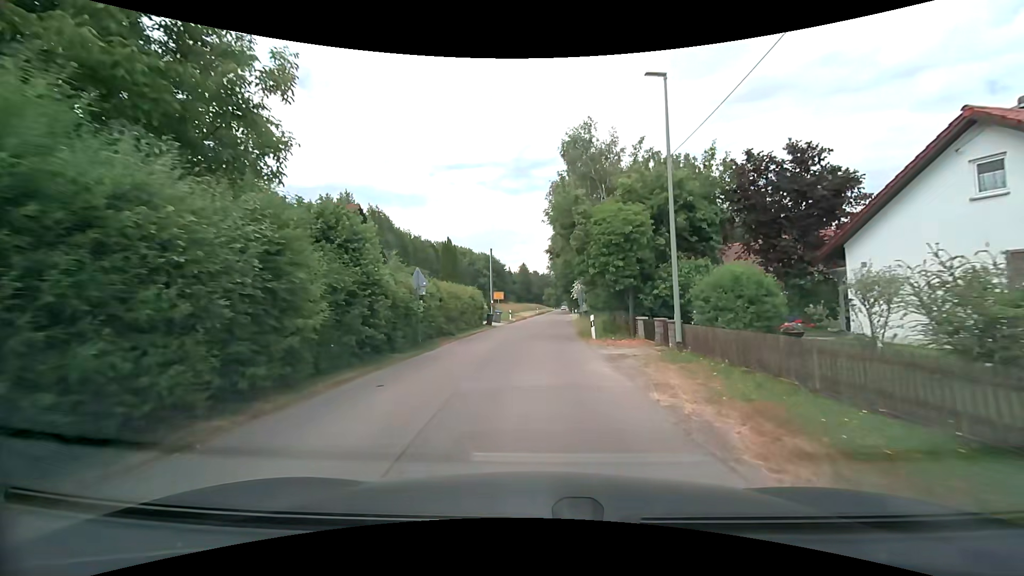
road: unclassified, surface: asphalt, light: Day
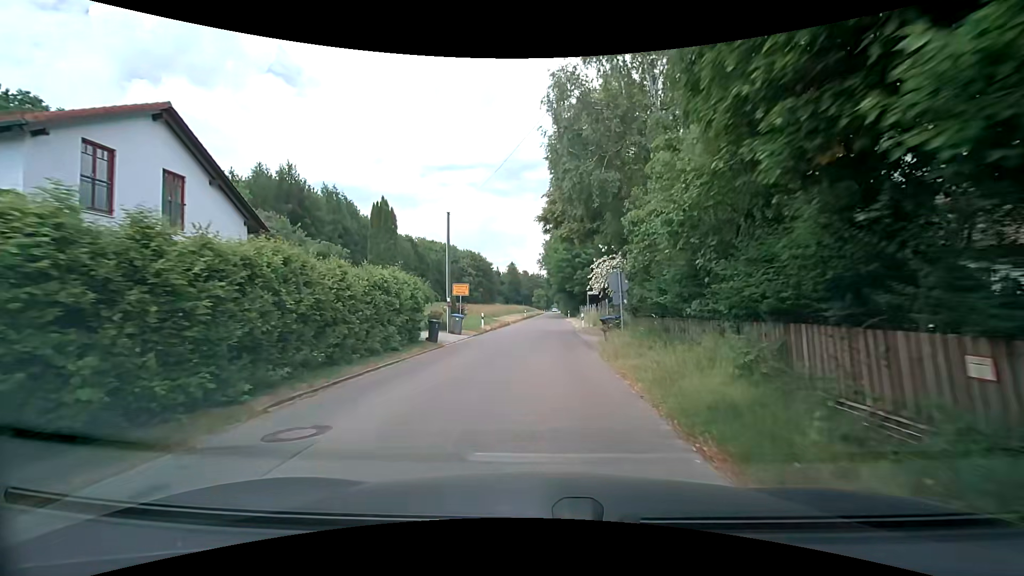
(+0.1, +17.8) m; +1°
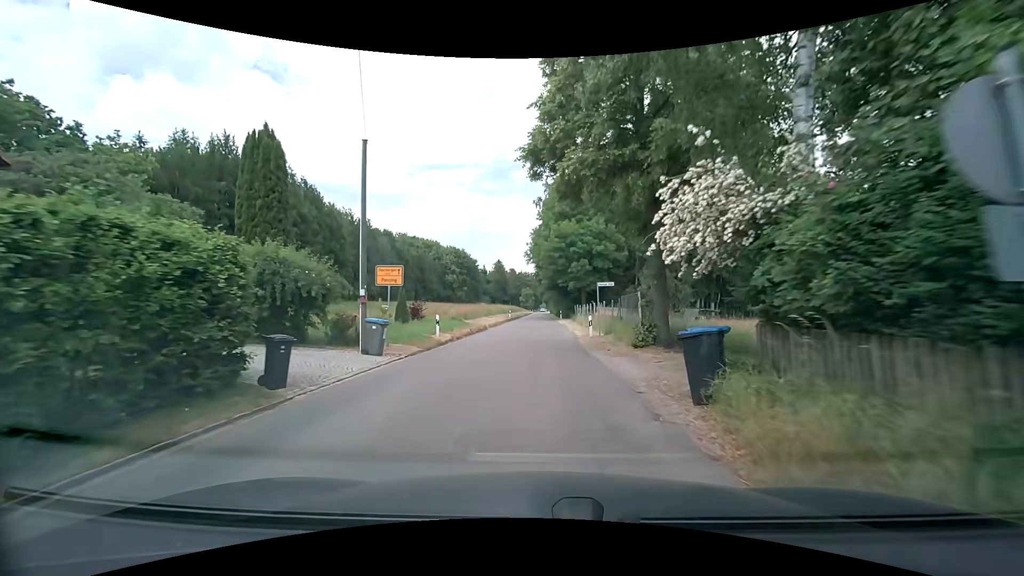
(+0.1, +11.8) m; +1°
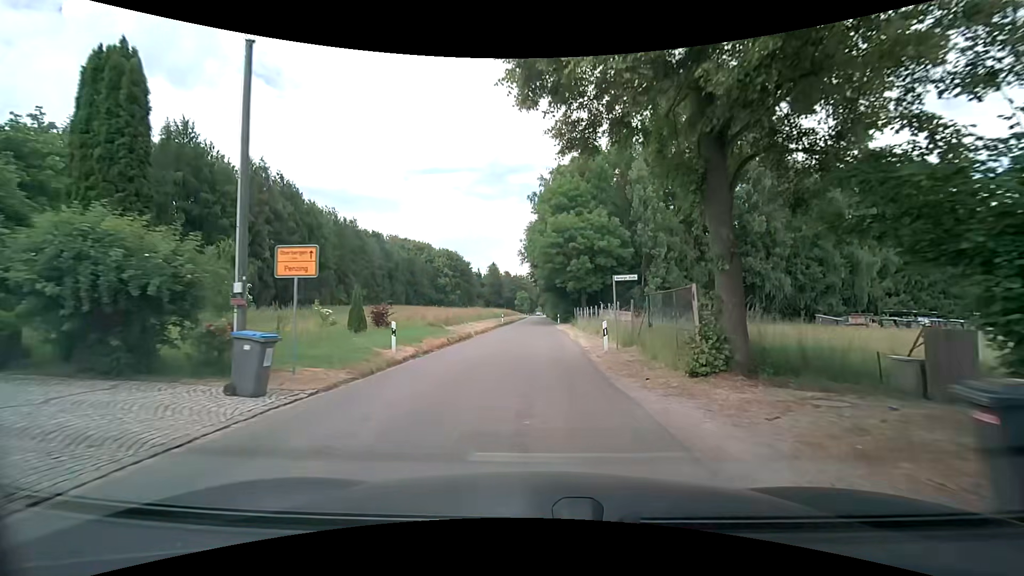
(0.0, +6.4) m; +1°
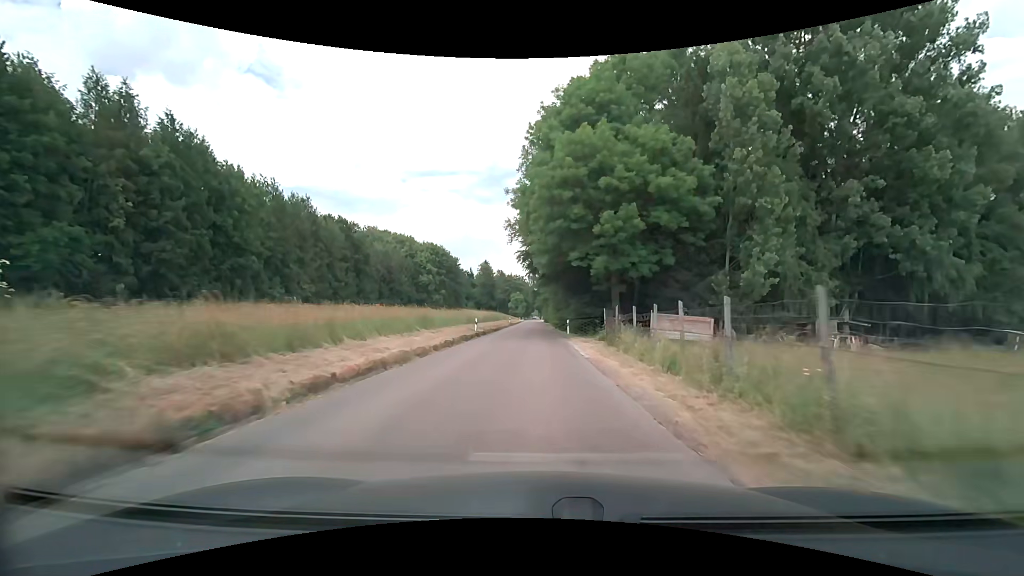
(0.0, +25.0) m; +1°
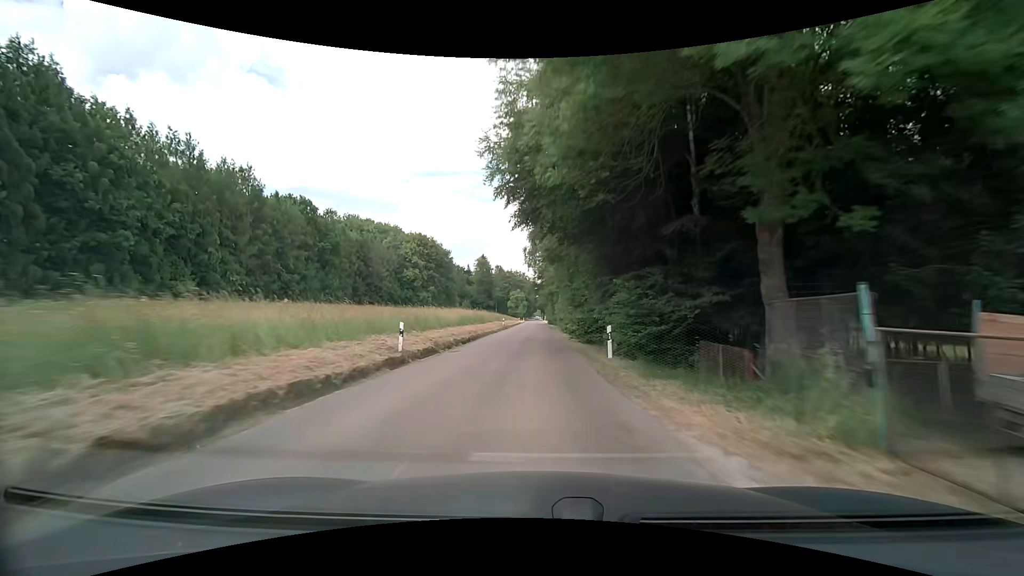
(0.0, +21.5) m; 0°
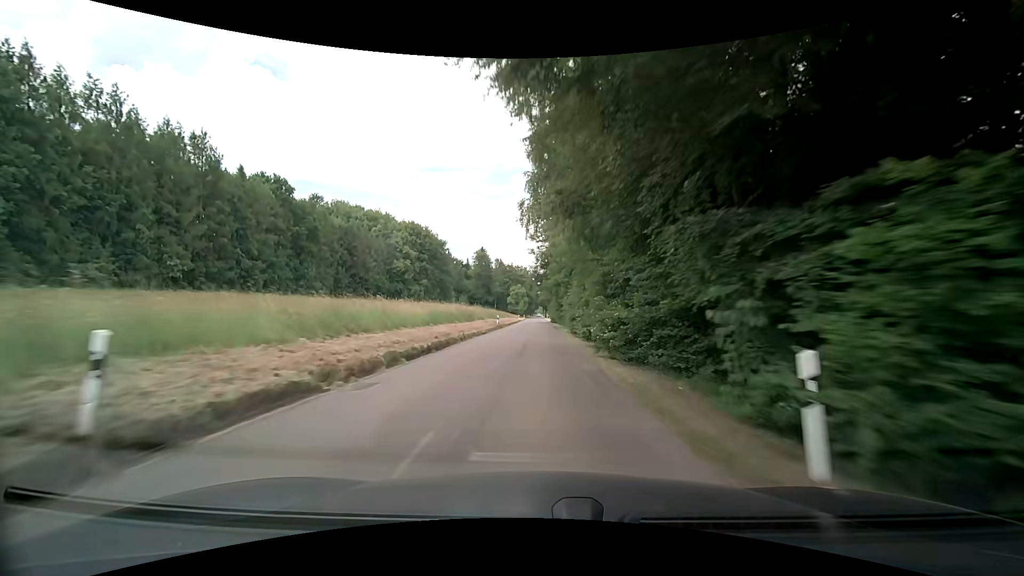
(0.0, +11.9) m; 0°
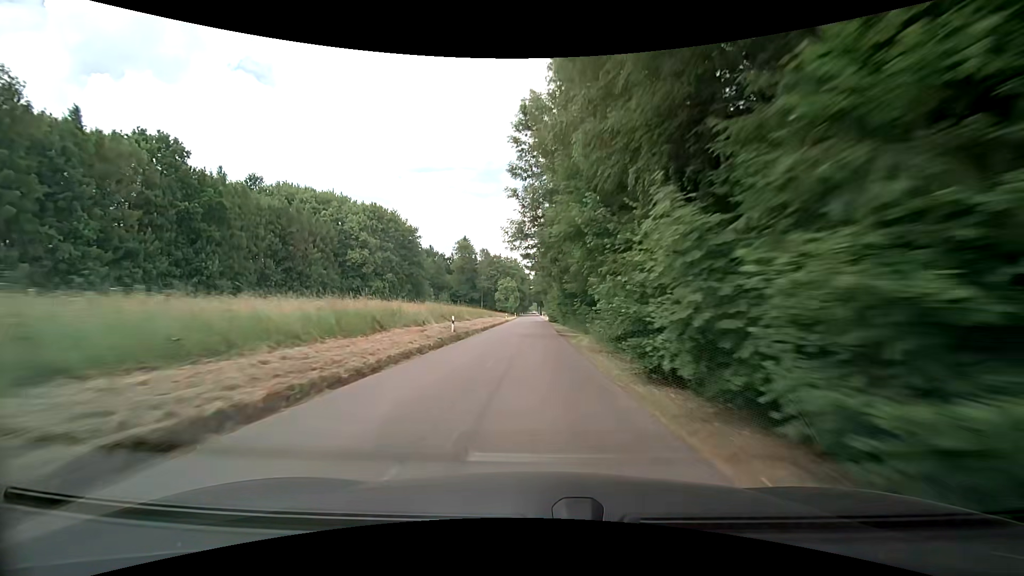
(+0.1, +25.8) m; 0°
(0, +10) (0, +20) (0, +30) (0, +40) (0, +50) (0, +60) (0, +70) (0, +80) (0, +90) (0, +100) m
